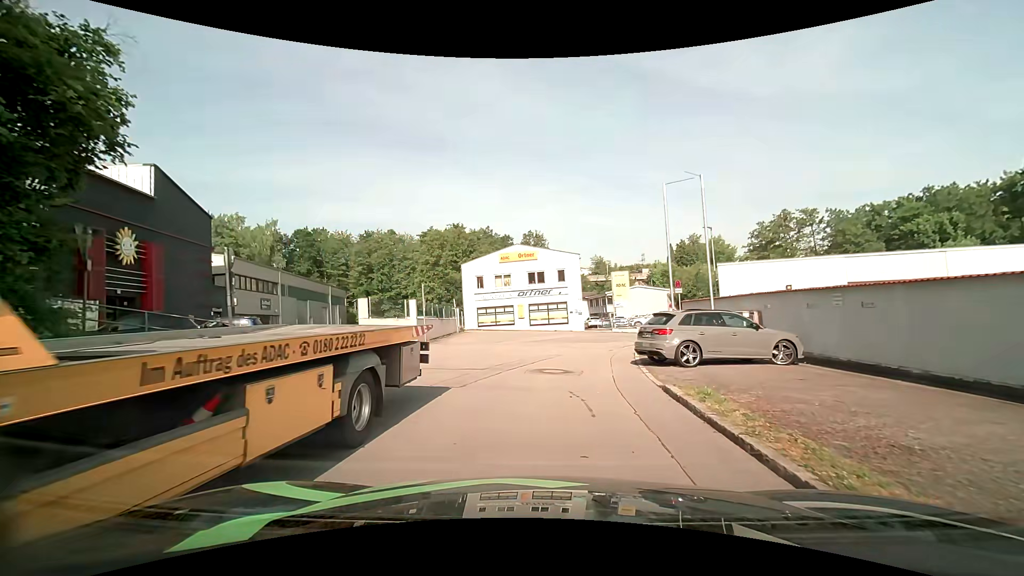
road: residential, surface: asphalt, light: Day
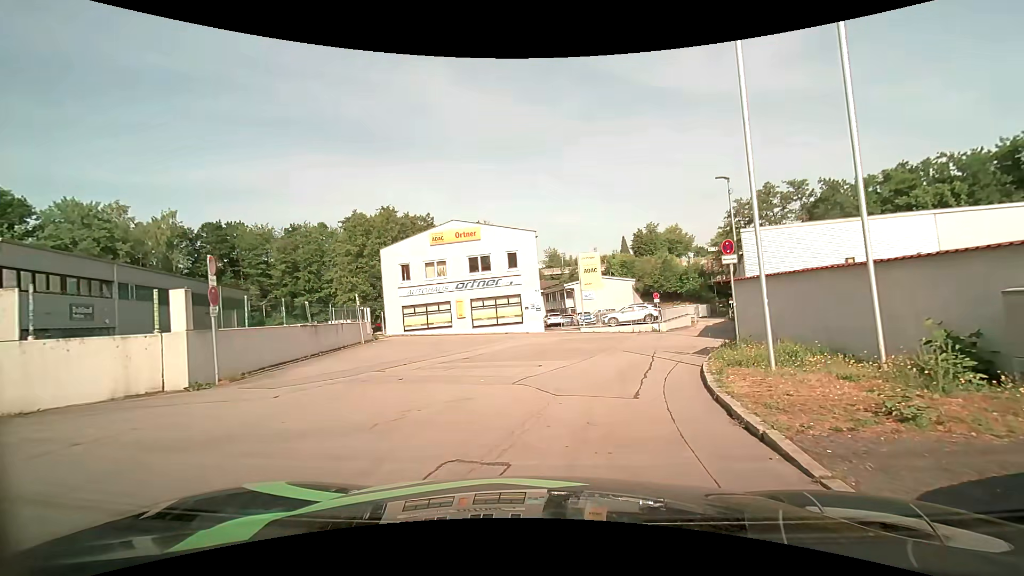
(+0.3, +12.3) m; +4°
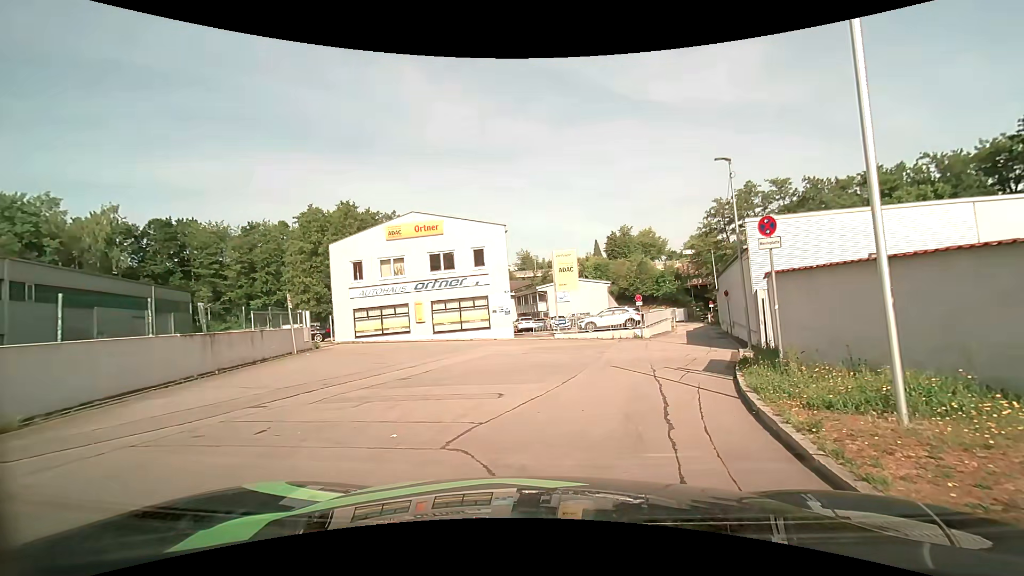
(+0.2, +4.2) m; +3°
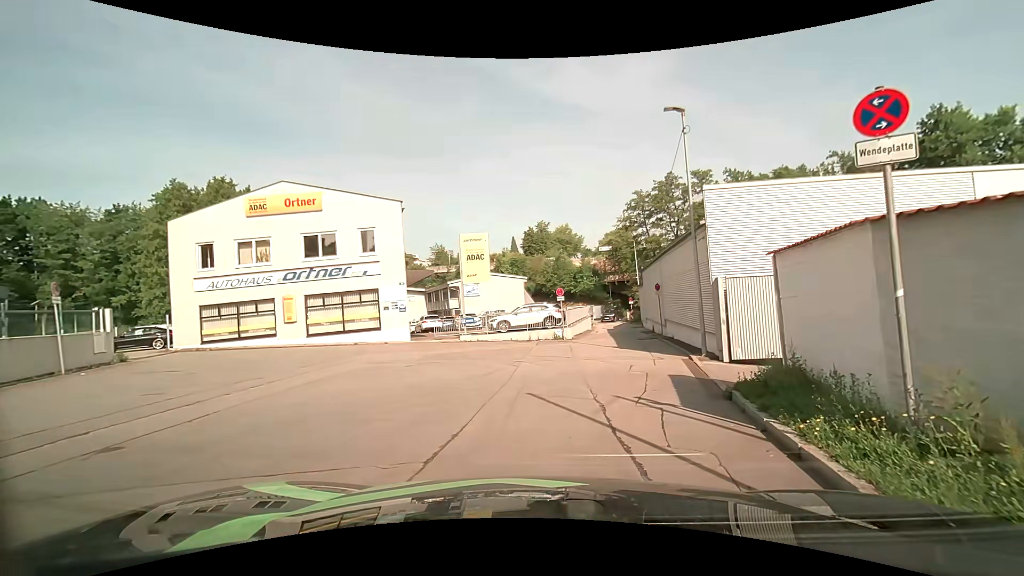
(+0.6, +5.9) m; +11°
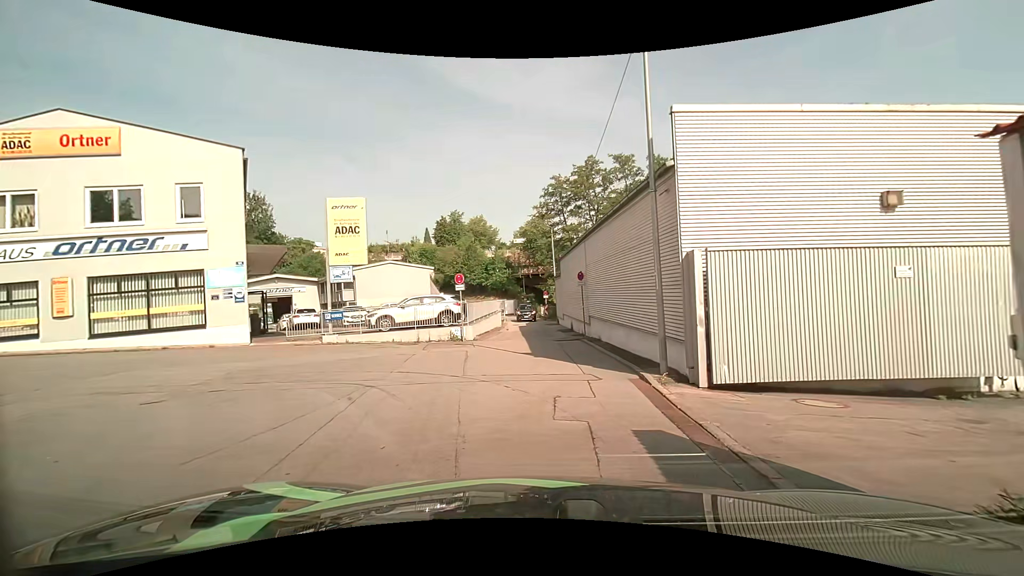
(+0.5, +6.4) m; +9°
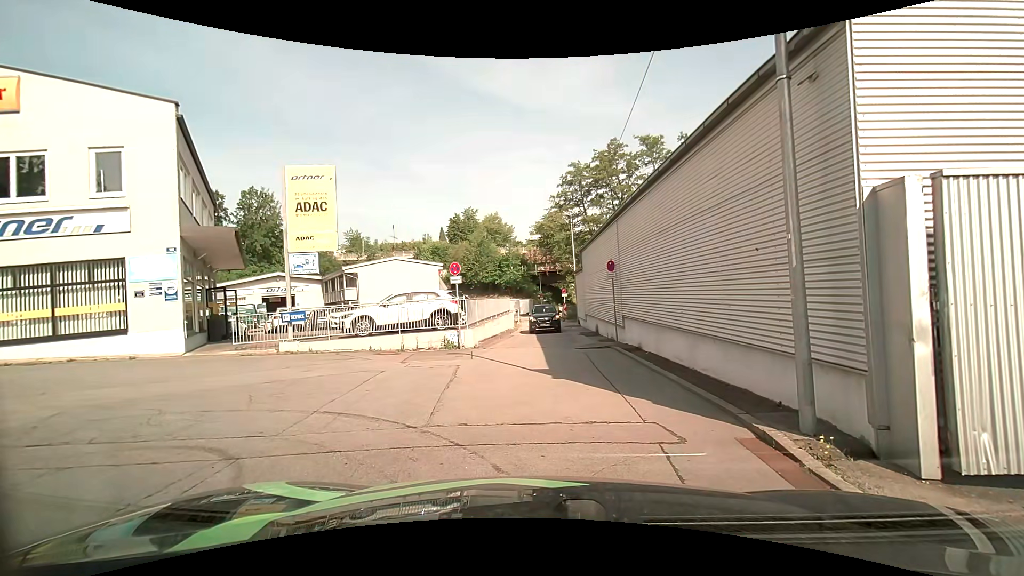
(0.0, +4.6) m; -2°
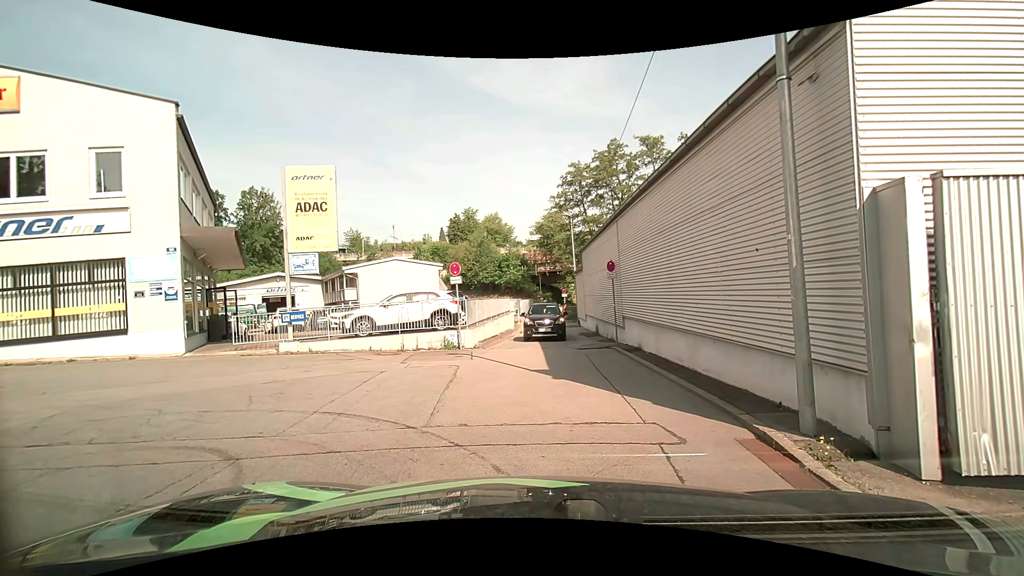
(0.0, 0.0) m; 0°
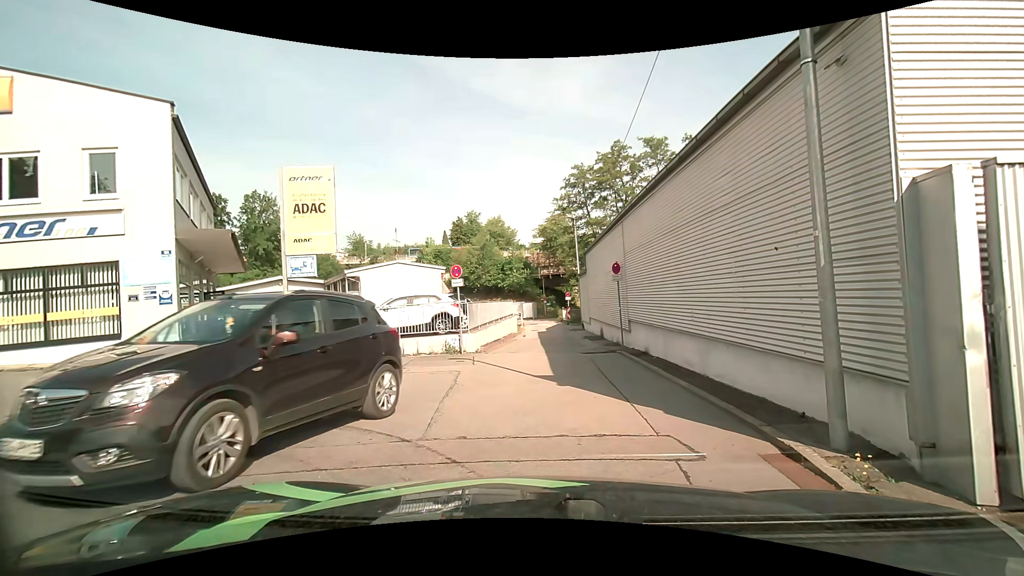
(0.0, +0.4) m; 0°
(-3, +9) (-11, +8) (-11, -1) (-5, -10) (0, -18) (+5, -27) (+9, -36) (+12, -45) (+16, -54) (+21, -63) m
